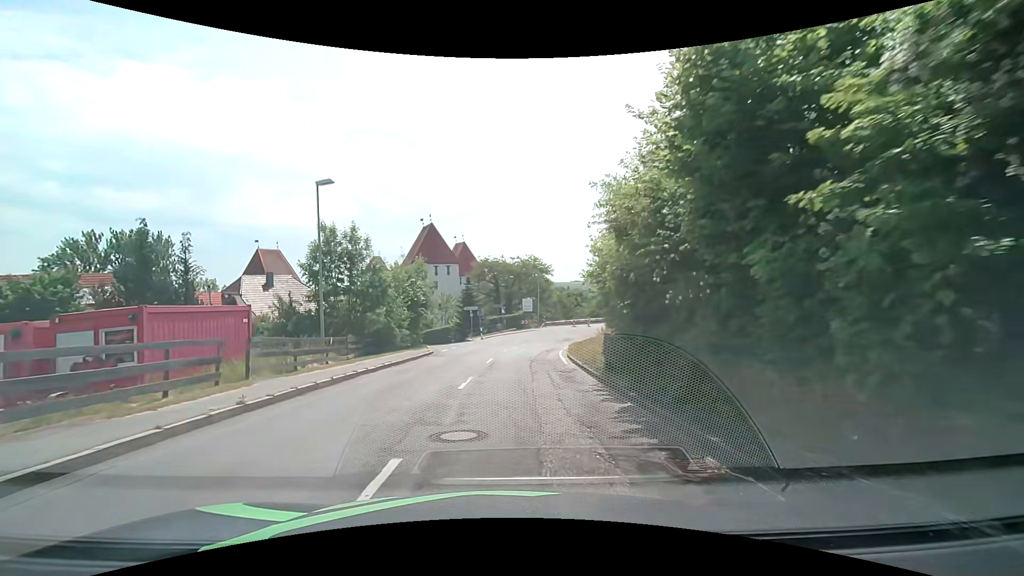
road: secondary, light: Day
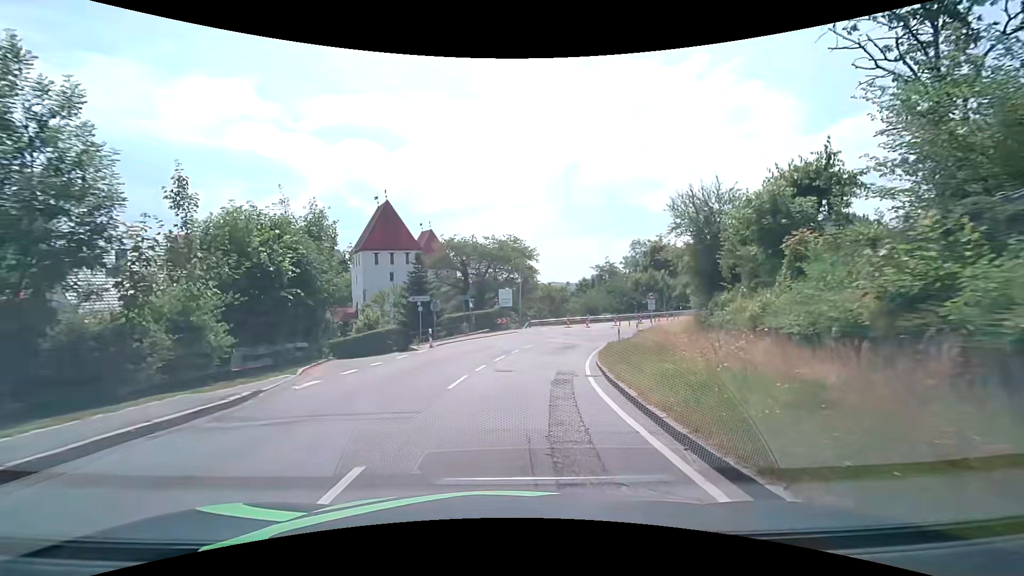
(+0.3, +17.9) m; +3°
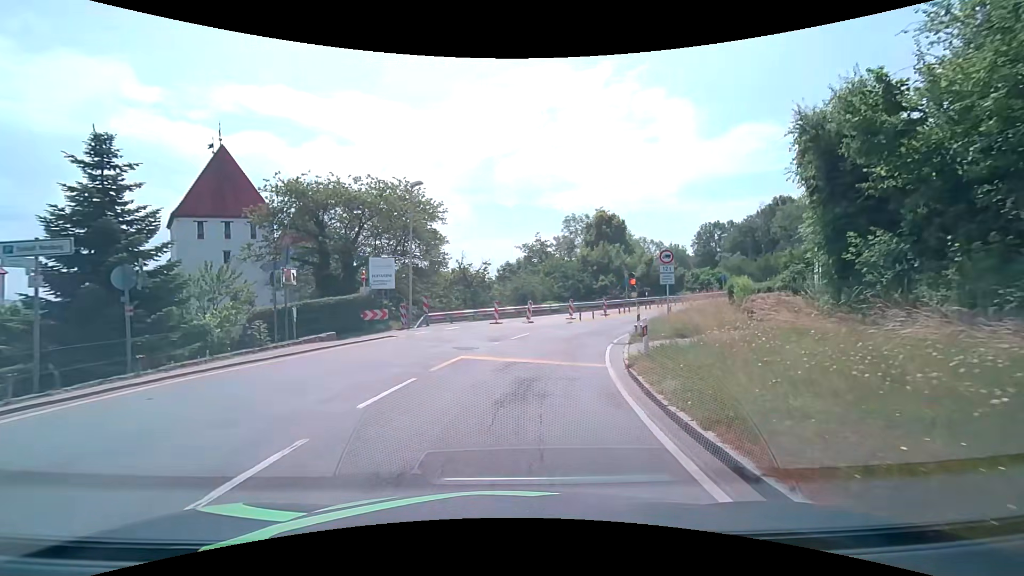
(+1.5, +21.7) m; +9°
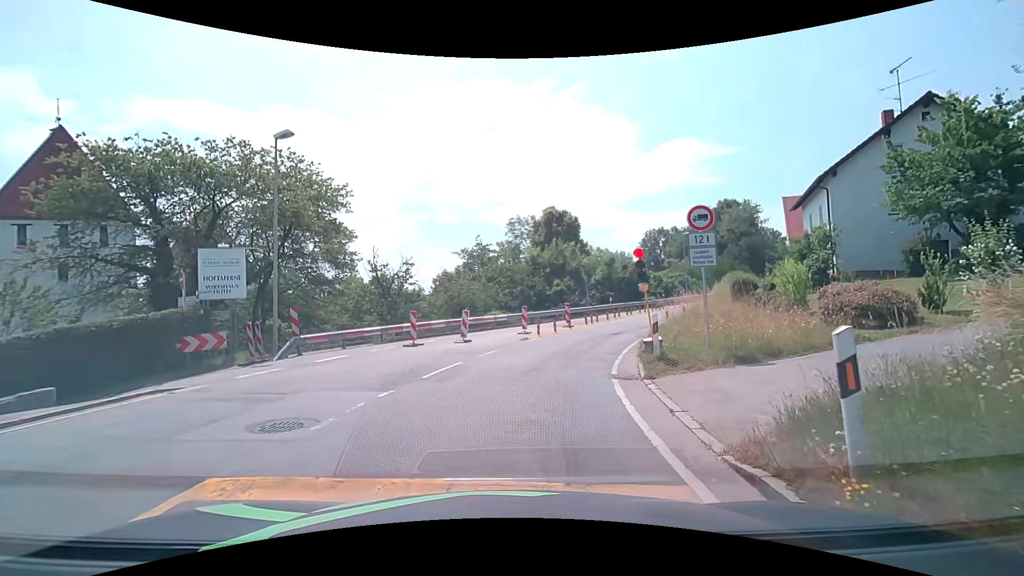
(+0.5, +9.2) m; +7°
(+1, +10) (+2, +20) (+6, +29) (+11, +38) (+16, +47) (+21, +55) (+28, +63) (+34, +70) (+41, +78) (+48, +85) m
